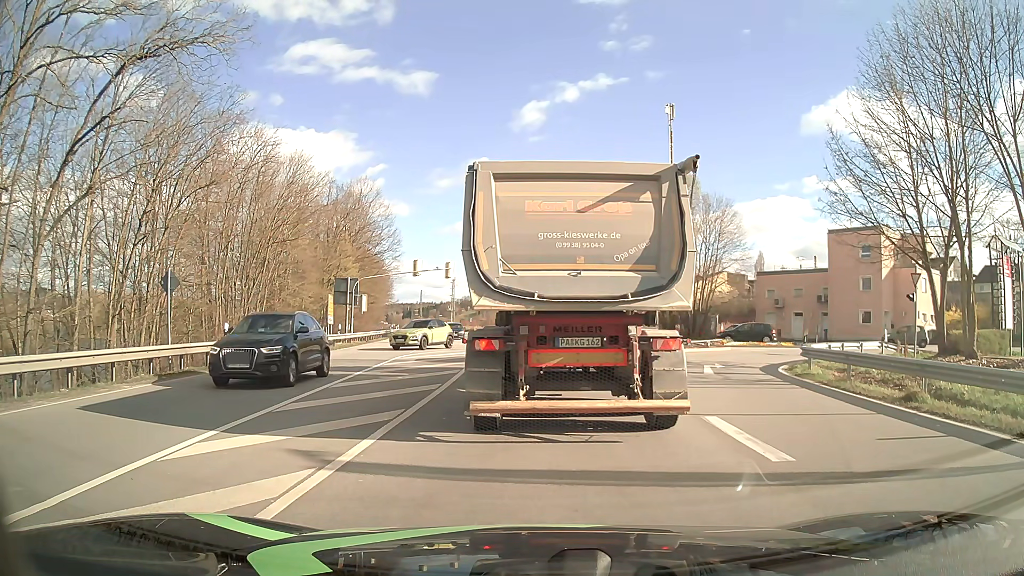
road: primary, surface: asphalt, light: Day
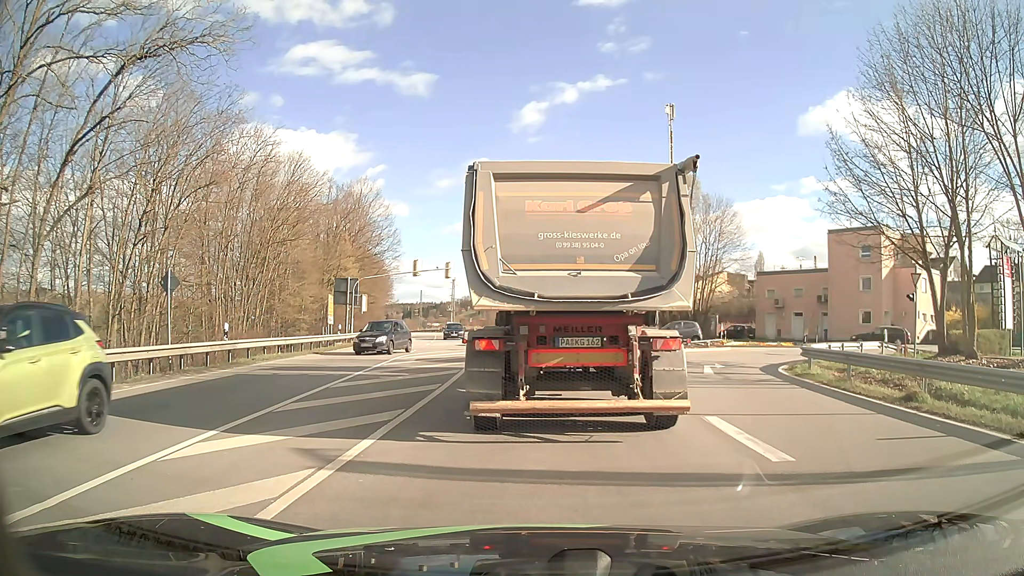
(0.0, 0.0) m; 0°
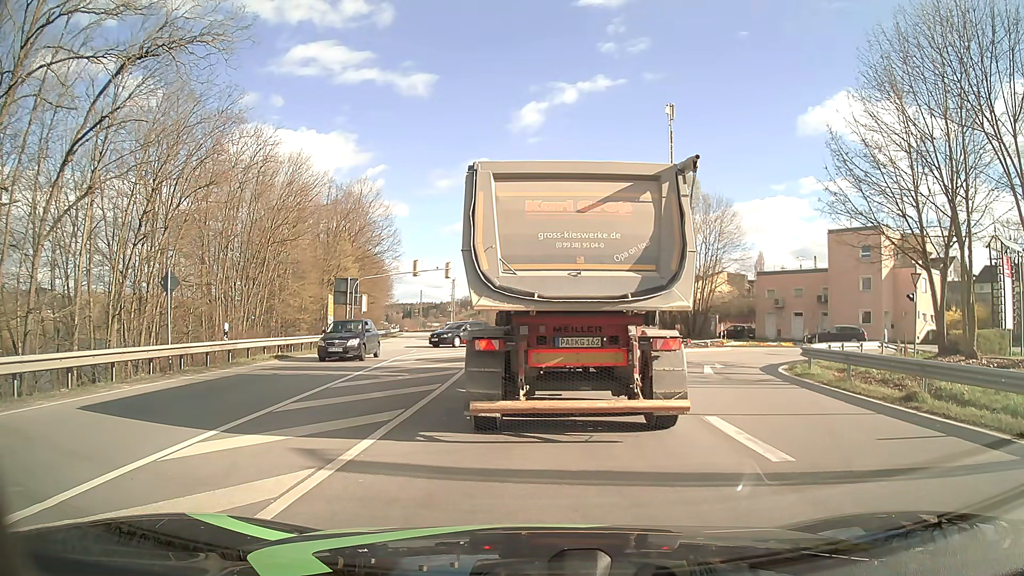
(0.0, 0.0) m; 0°
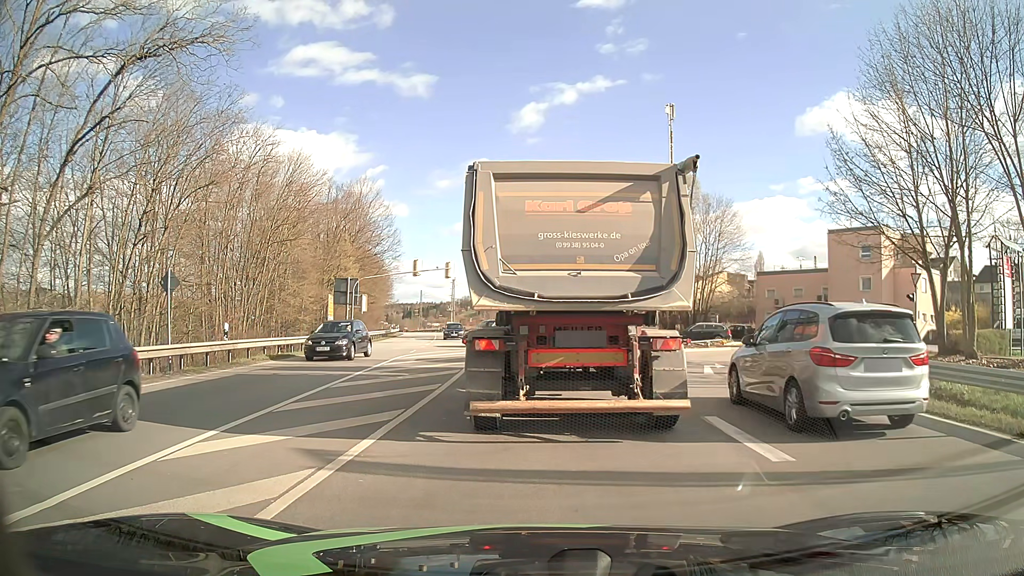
(0.0, 0.0) m; 0°
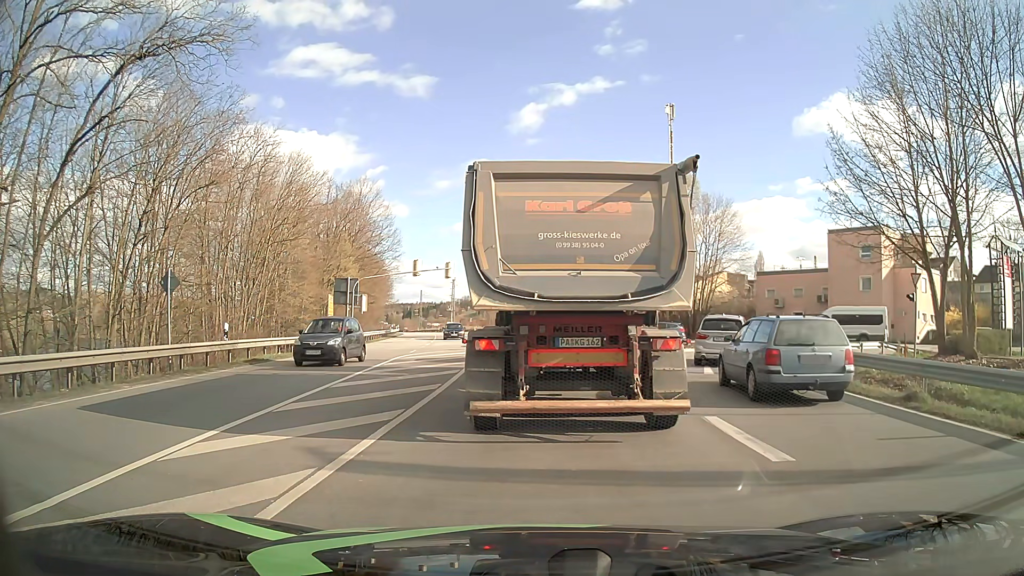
(0.0, 0.0) m; 0°
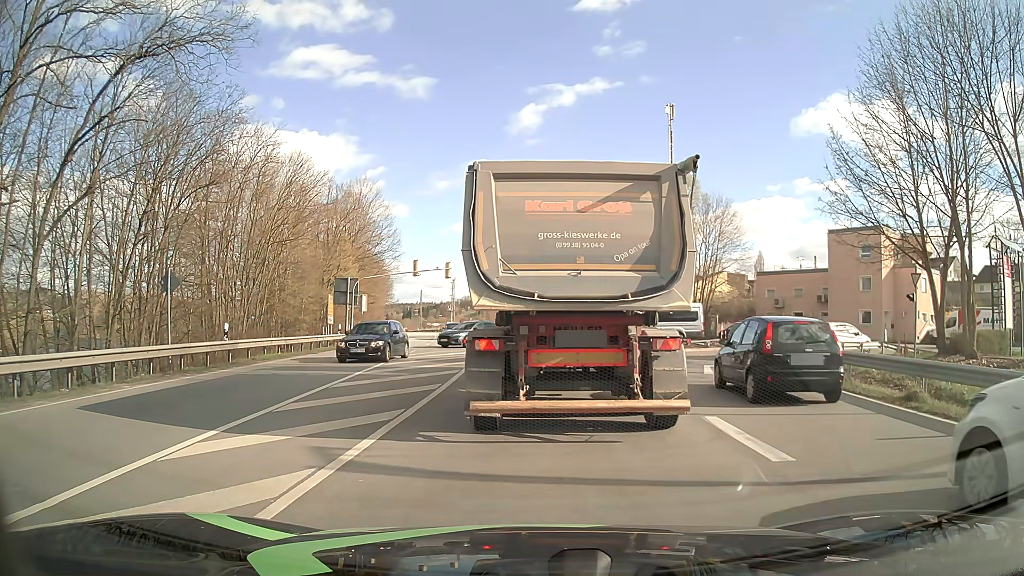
(0.0, 0.0) m; 0°
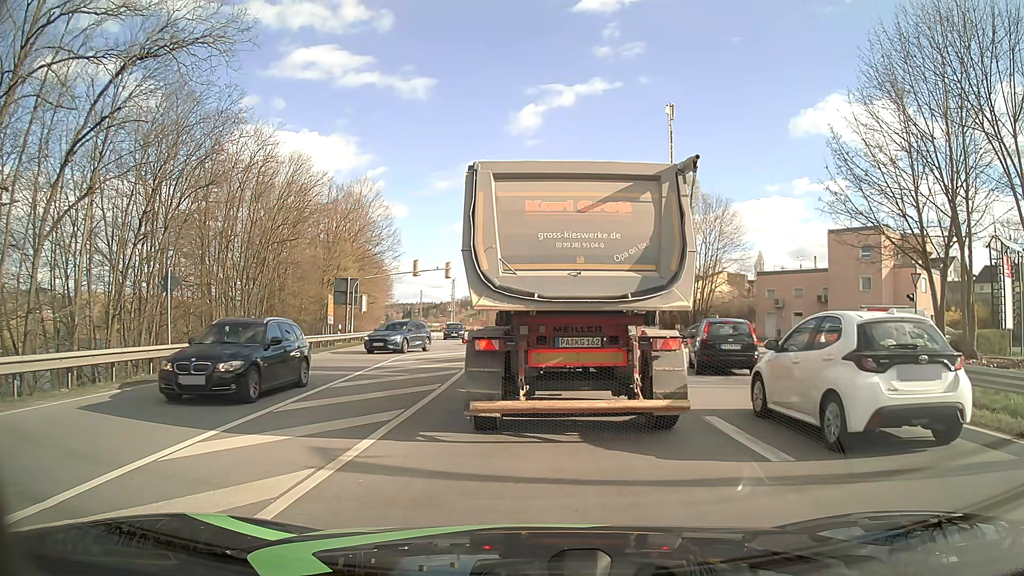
(0.0, 0.0) m; 0°
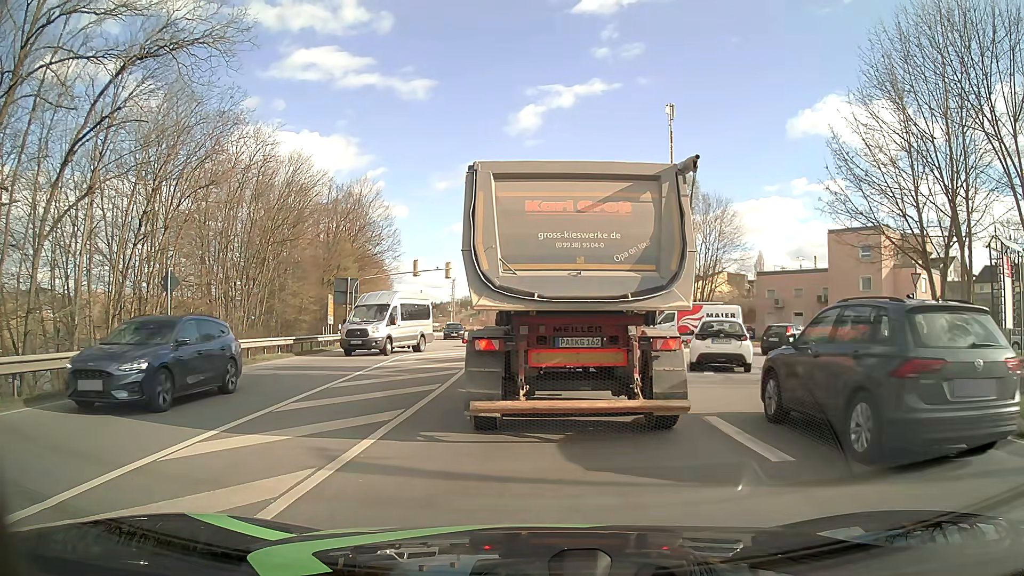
(0.0, 0.0) m; 0°
(0, +10) (0, +20) (0, +30) (0, +40) (0, +50) (-1, +60) (-2, +70) (-3, +80) (-4, +90) (-5, +100) m
